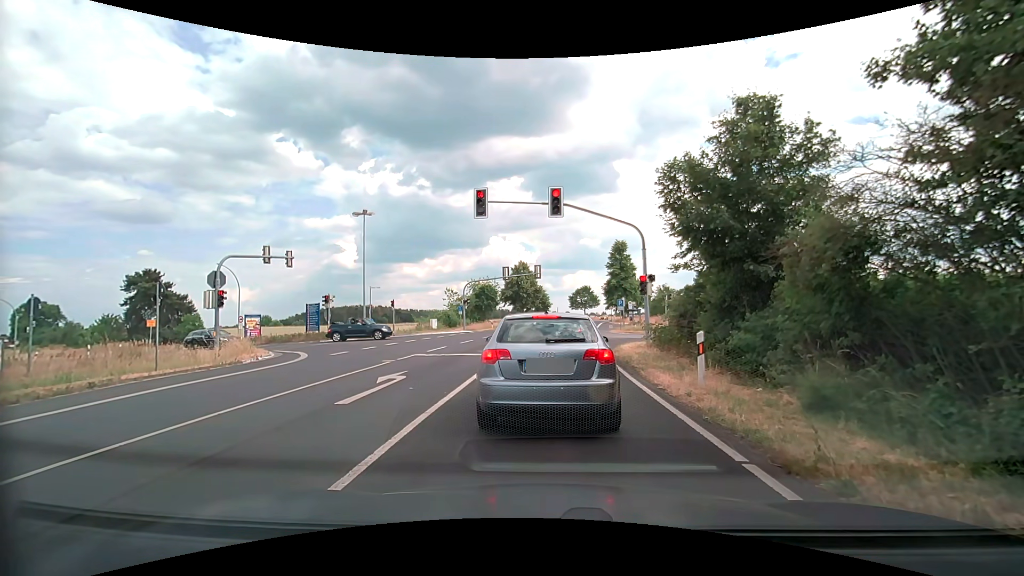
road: secondary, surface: asphalt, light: Day
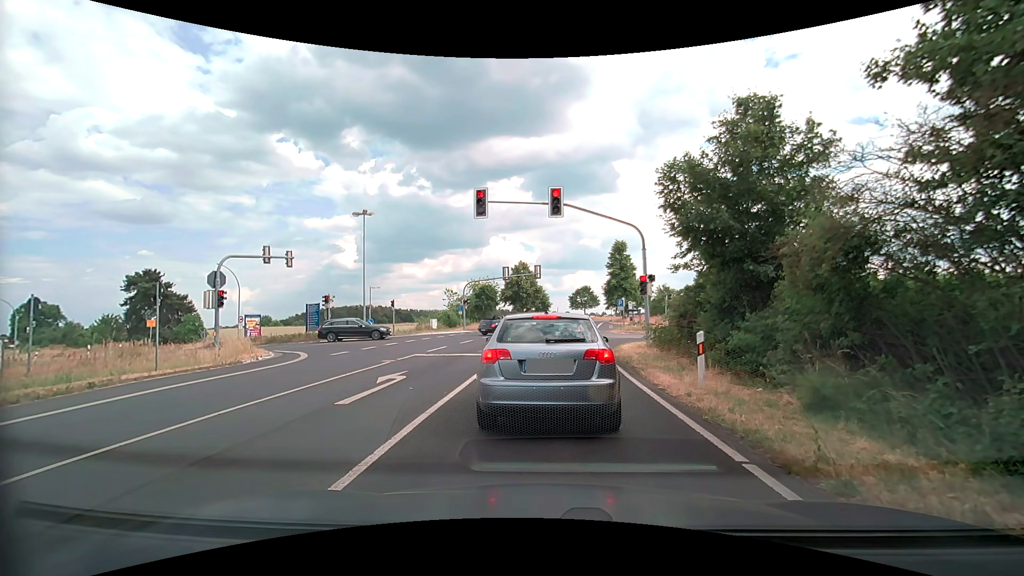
(0.0, 0.0) m; 0°
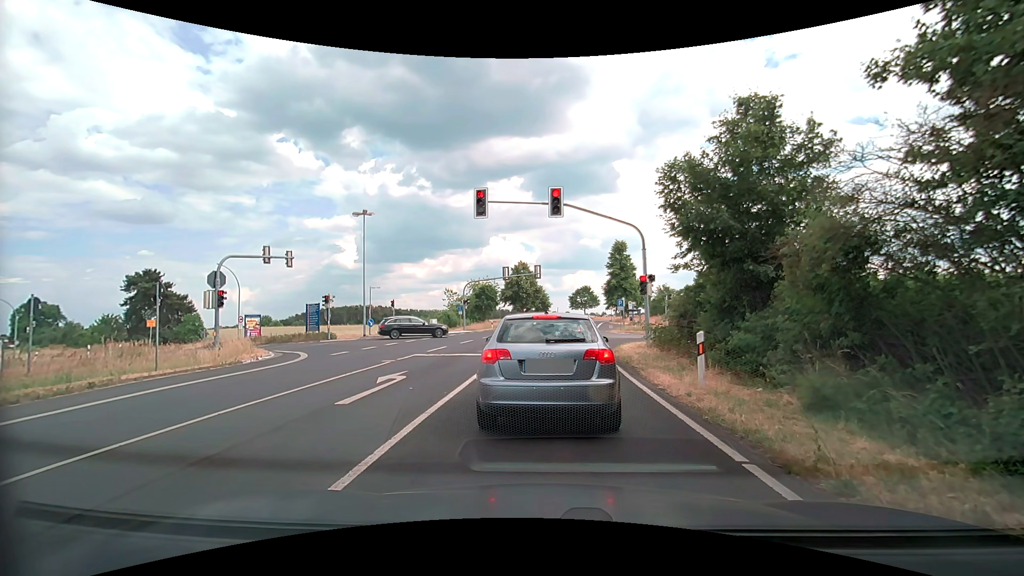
(0.0, 0.0) m; 0°
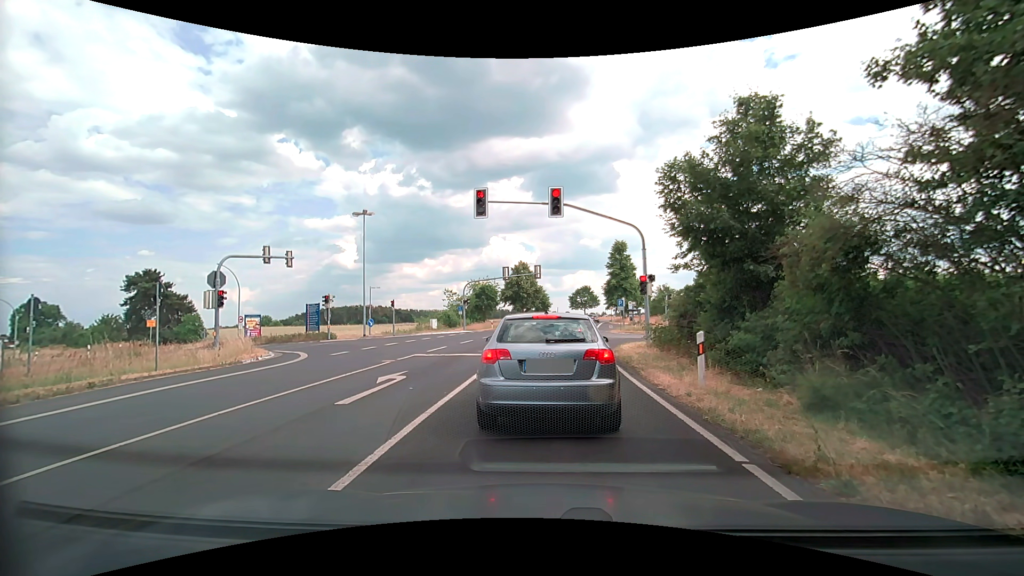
(0.0, 0.0) m; 0°
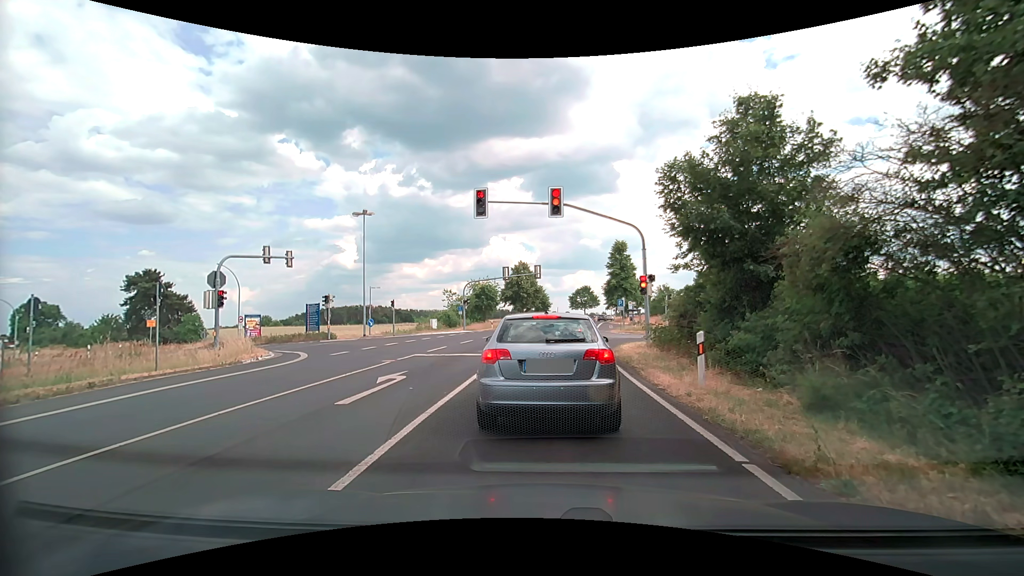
(0.0, 0.0) m; 0°
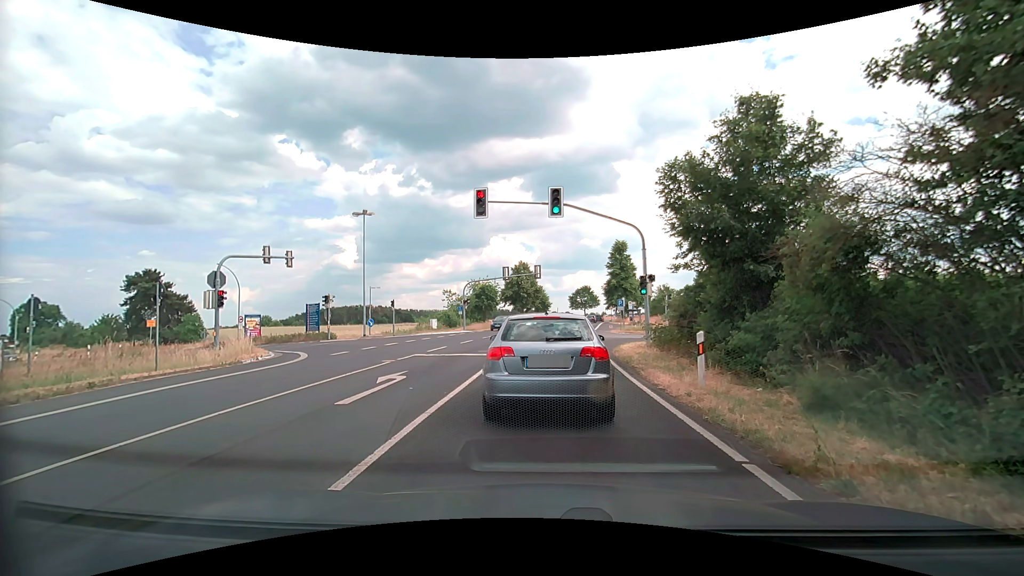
(0.0, 0.0) m; 0°
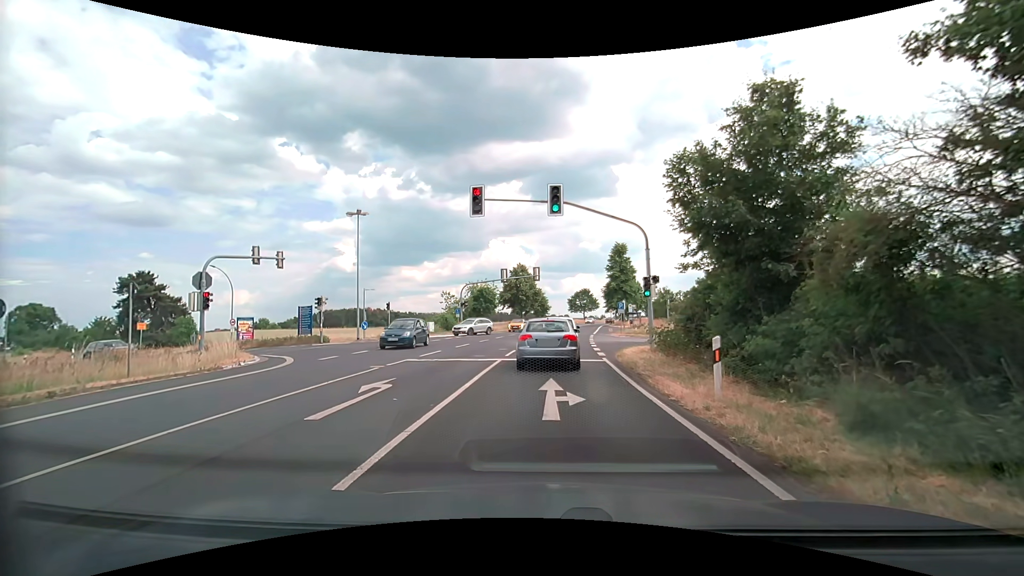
(0.0, +1.1) m; 0°
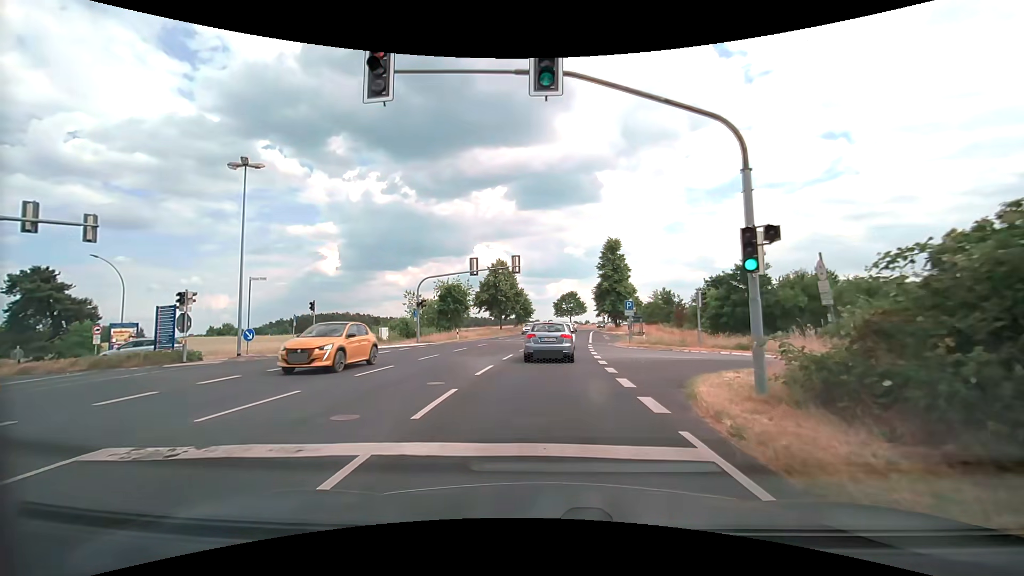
(-0.3, +12.4) m; -1°
(0, +10) (+1, +20) (+1, +30) (+2, +40) (+3, +50) (+4, +60) (+5, +70) (+6, +80) (+7, +90) (+9, +100) m
